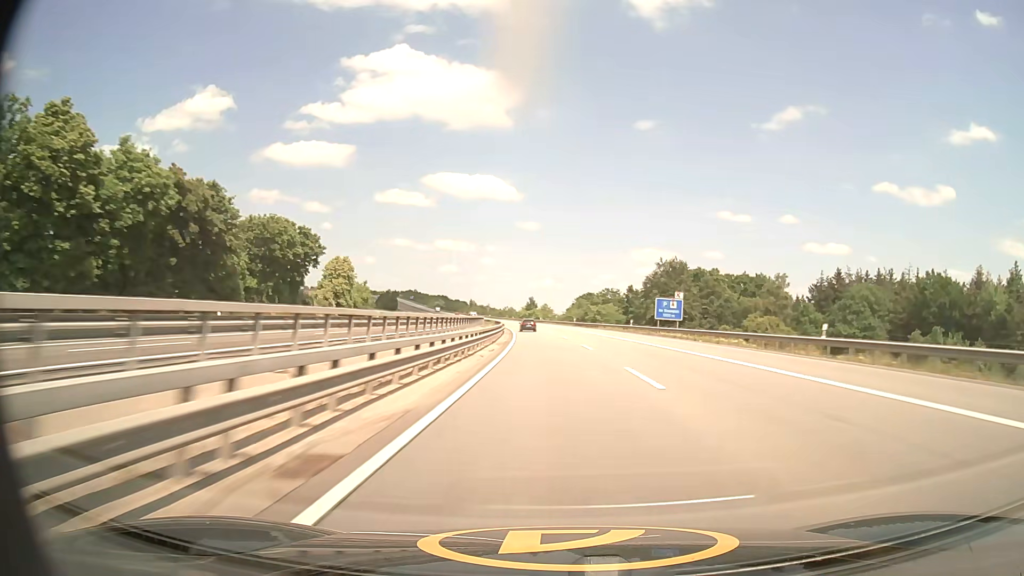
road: motorway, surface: asphalt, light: Day
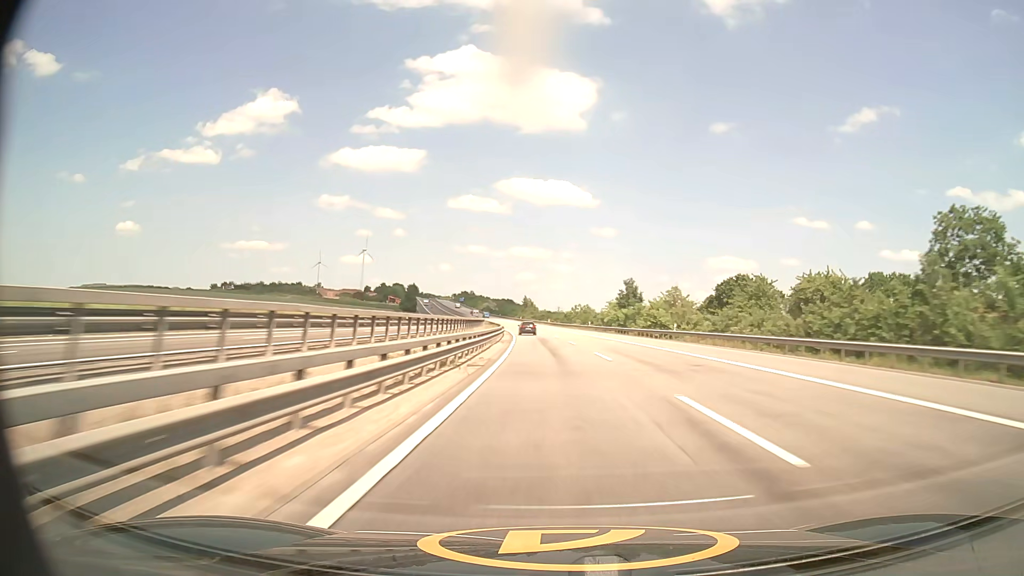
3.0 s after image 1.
(-6.6, +115.3) m; -6°
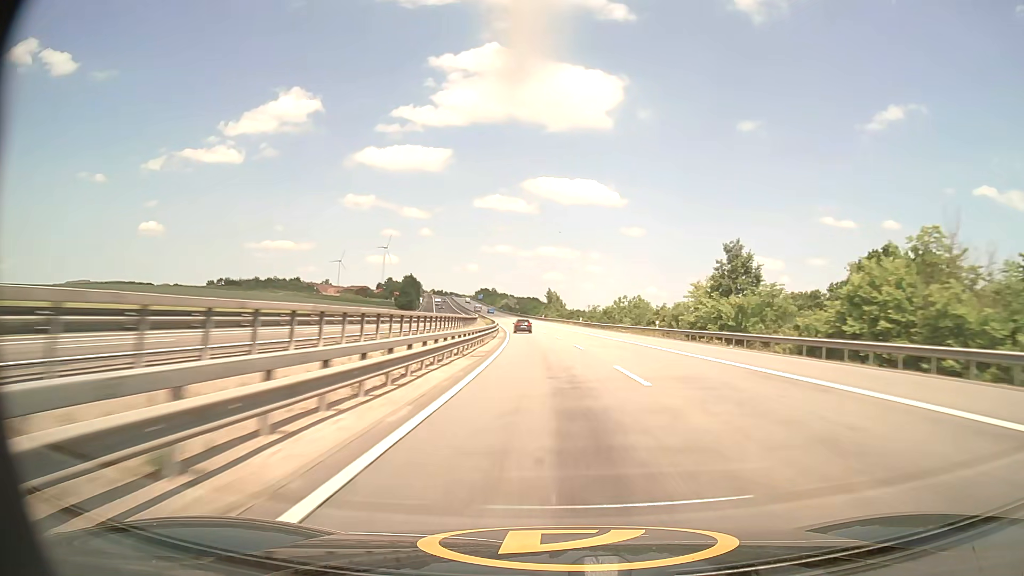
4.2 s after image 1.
(-1.0, +46.3) m; -2°
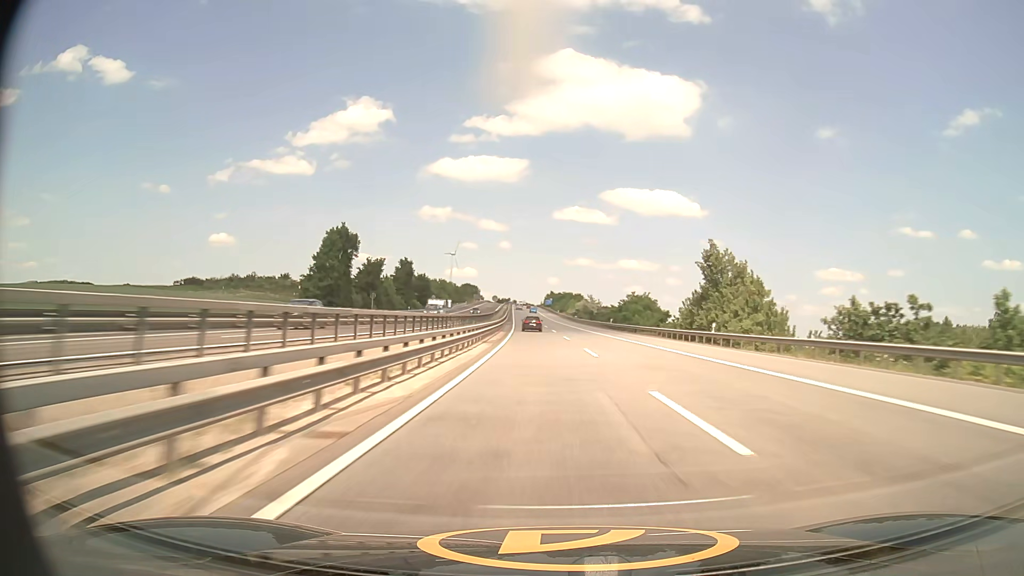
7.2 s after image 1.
(-7.2, +115.4) m; -7°
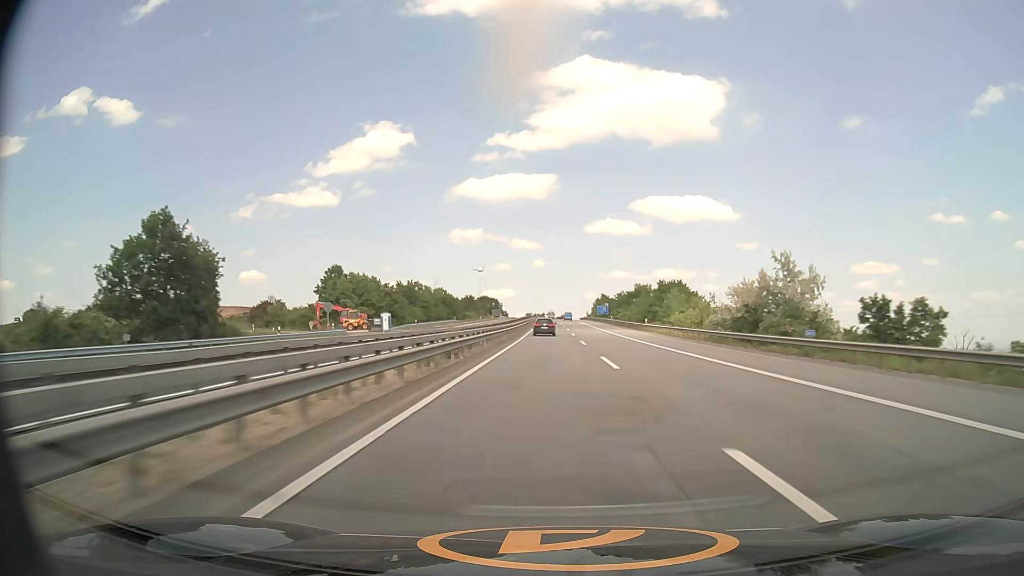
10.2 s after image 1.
(-4.6, +114.0) m; -4°
(0, +10) (0, +20) (0, +30) (0, +40) (0, +50) (0, +60) (0, +70) (0, +80) (0, +90) (0, +100) m
